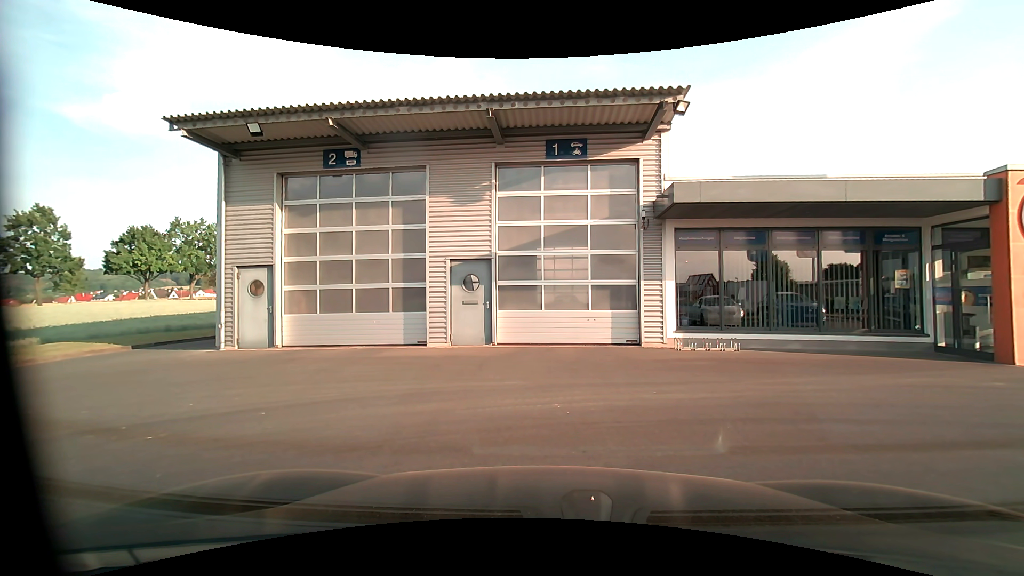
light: Day
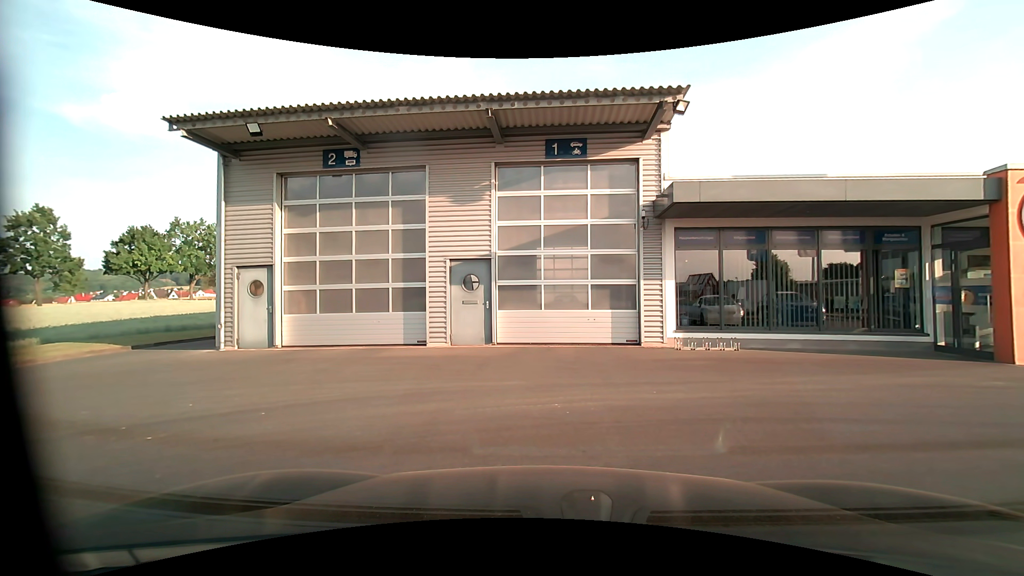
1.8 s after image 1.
(0.0, 0.0) m; 0°
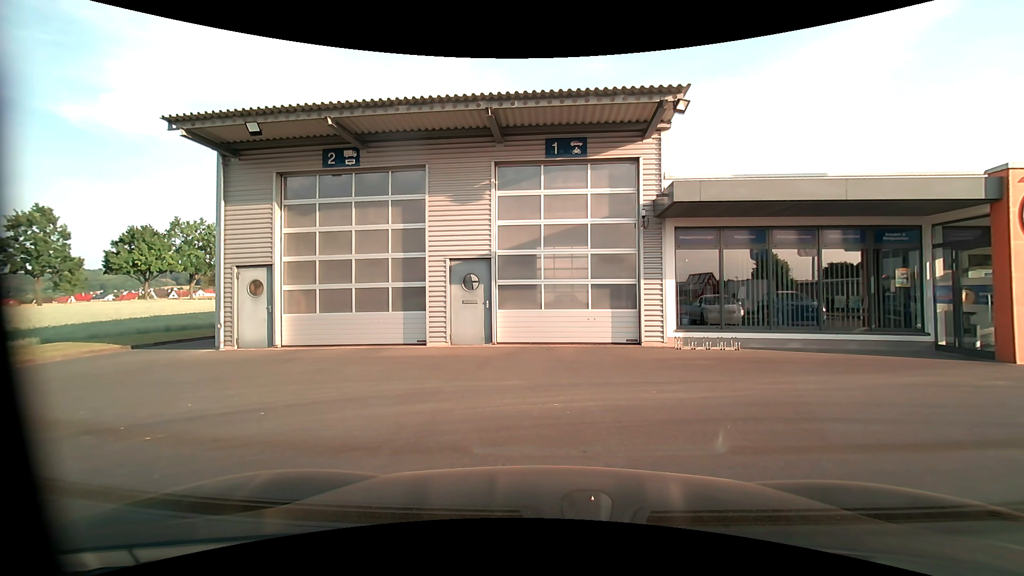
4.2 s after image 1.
(0.0, 0.0) m; 0°
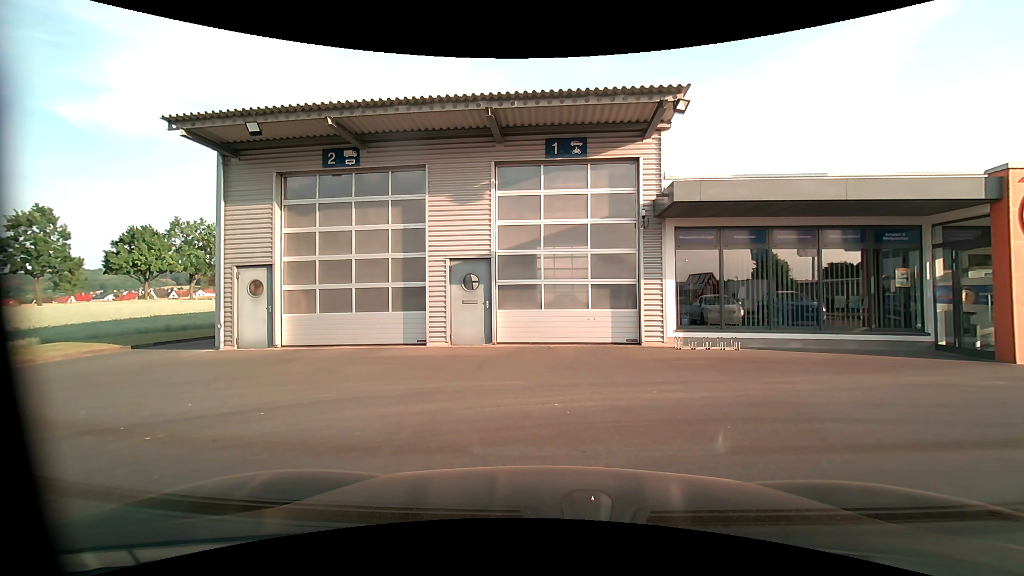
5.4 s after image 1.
(0.0, 0.0) m; 0°
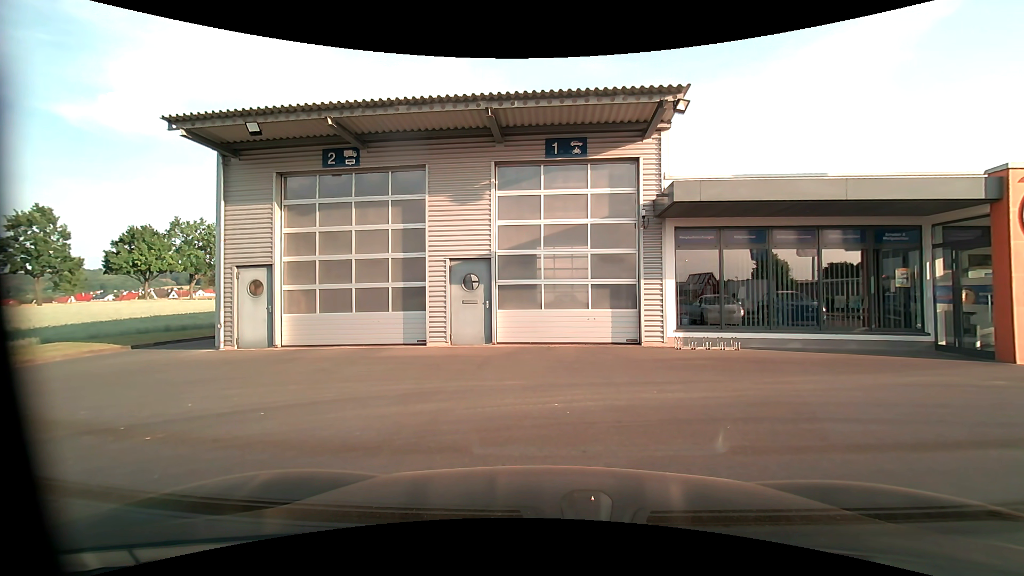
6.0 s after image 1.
(0.0, 0.0) m; 0°
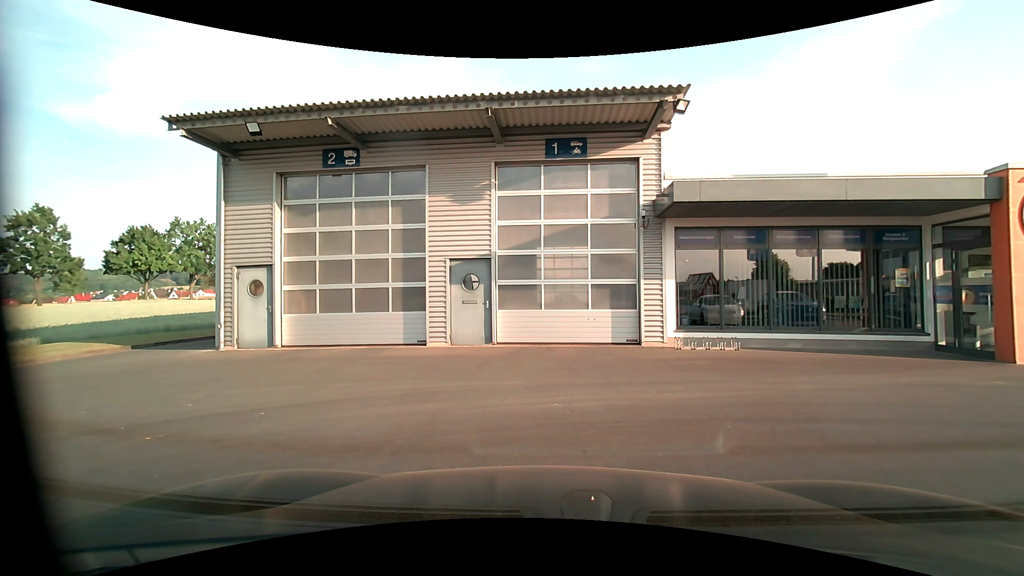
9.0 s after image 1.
(0.0, 0.0) m; 0°
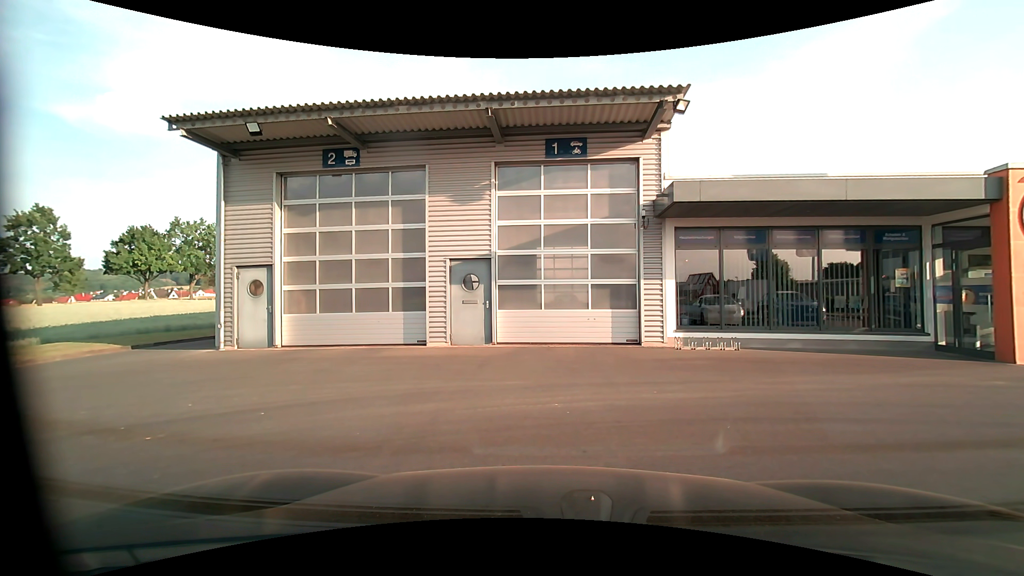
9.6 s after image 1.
(0.0, 0.0) m; 0°
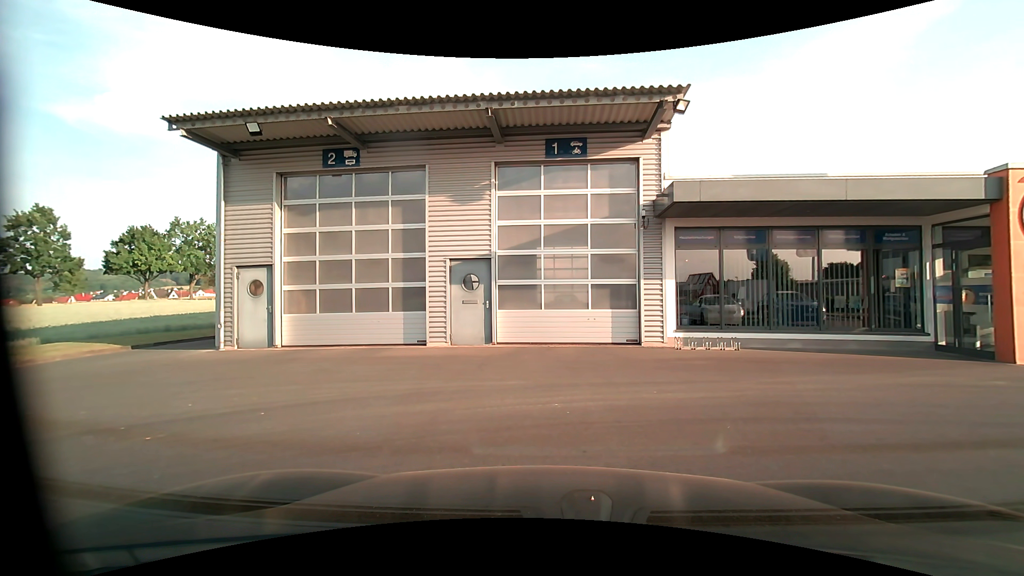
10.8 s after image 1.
(0.0, 0.0) m; 0°
